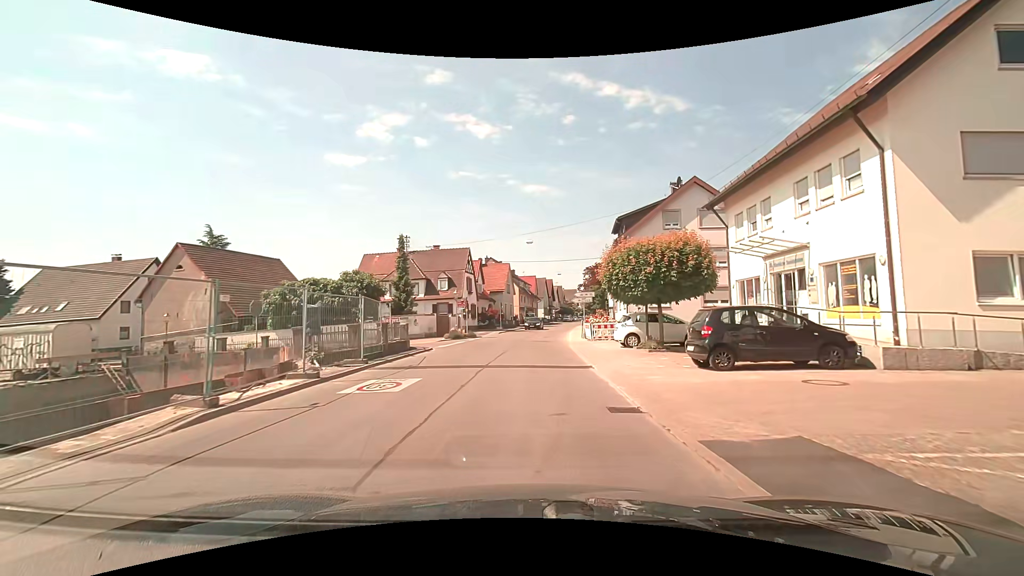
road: residential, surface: asphalt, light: Day
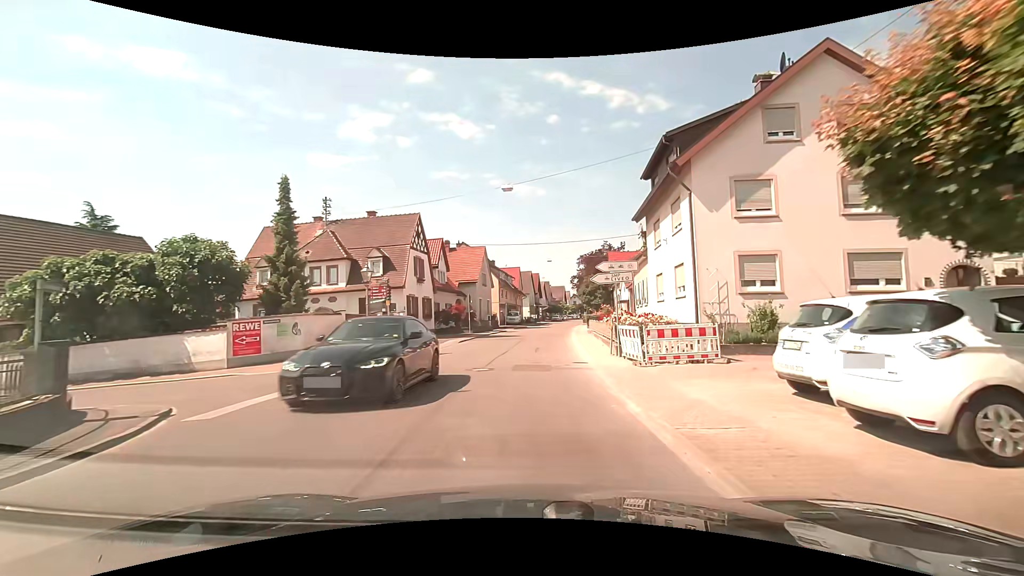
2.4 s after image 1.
(+0.2, +17.7) m; +1°
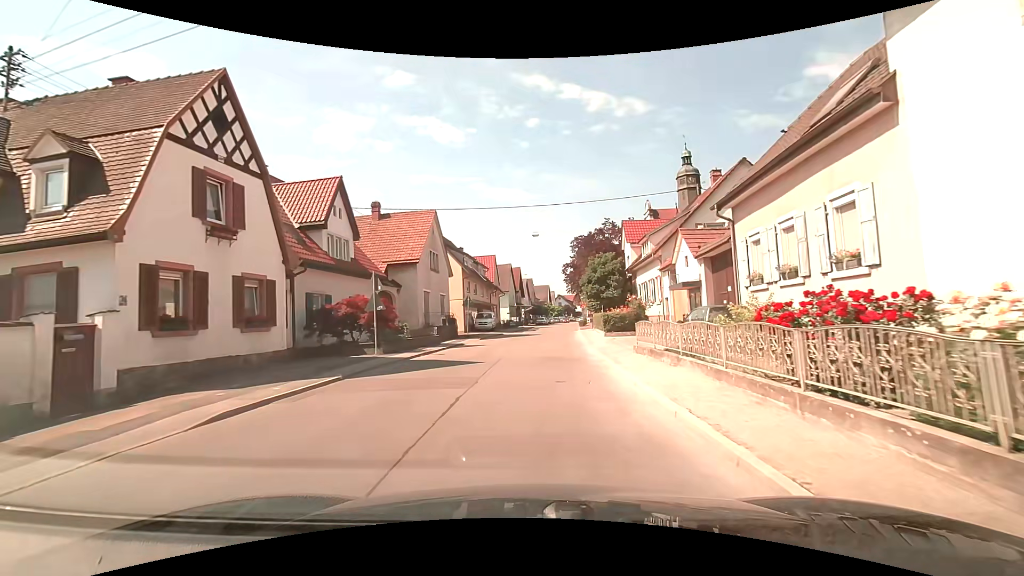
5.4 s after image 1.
(+0.4, +21.2) m; +2°
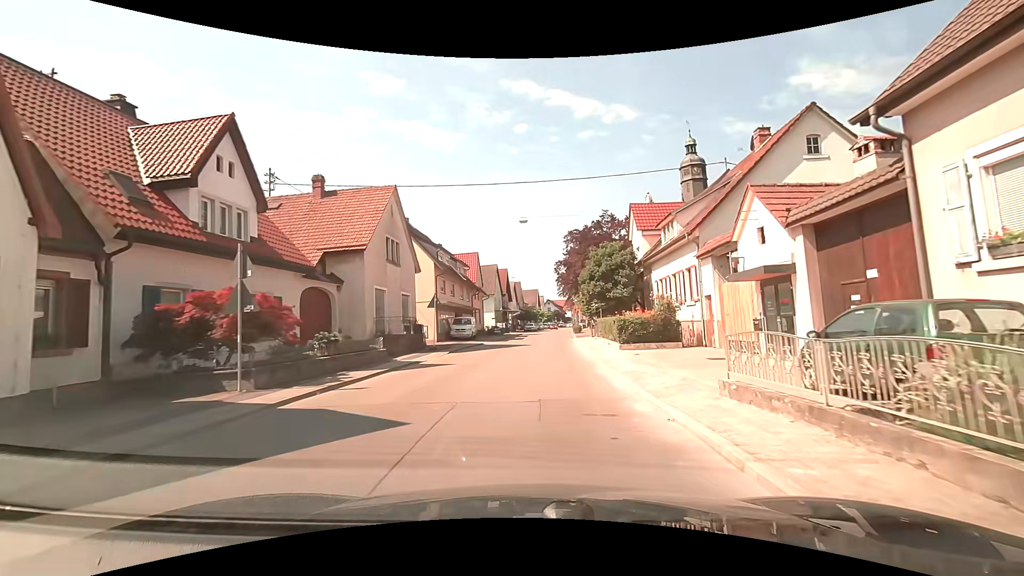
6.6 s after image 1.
(+0.2, +8.3) m; +4°
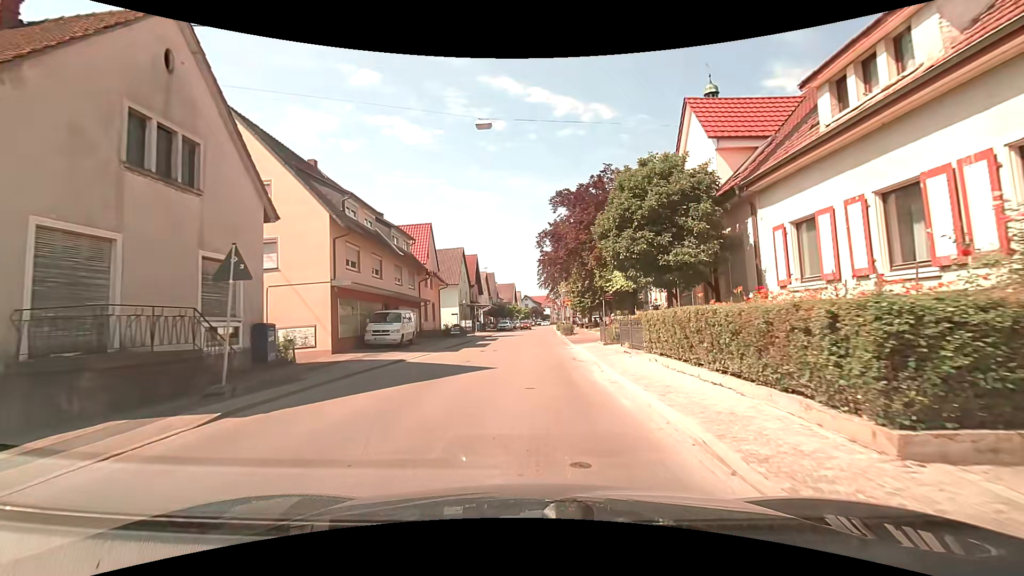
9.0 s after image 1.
(-0.1, +16.6) m; +1°
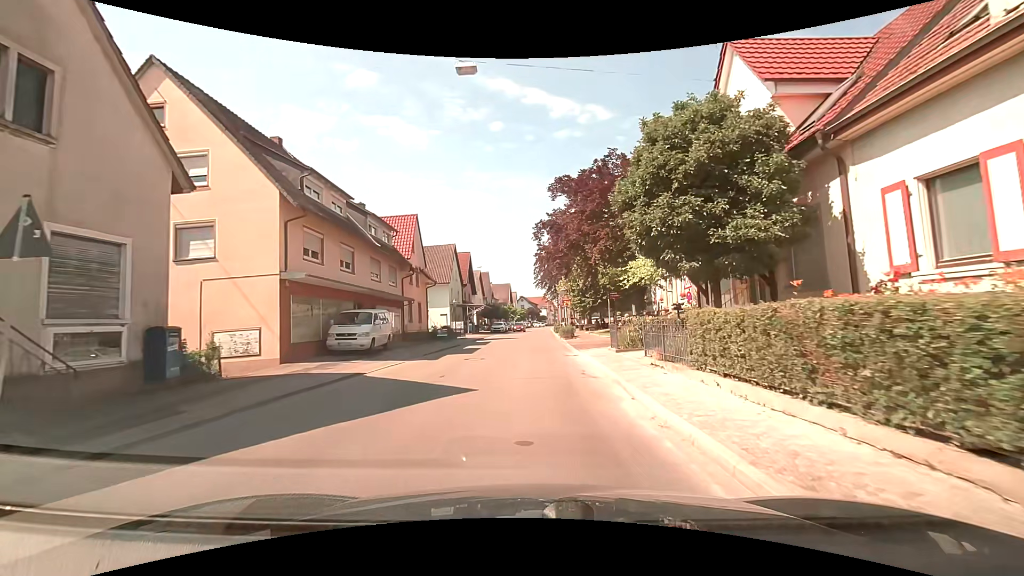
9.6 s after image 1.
(0.0, +4.2) m; 0°
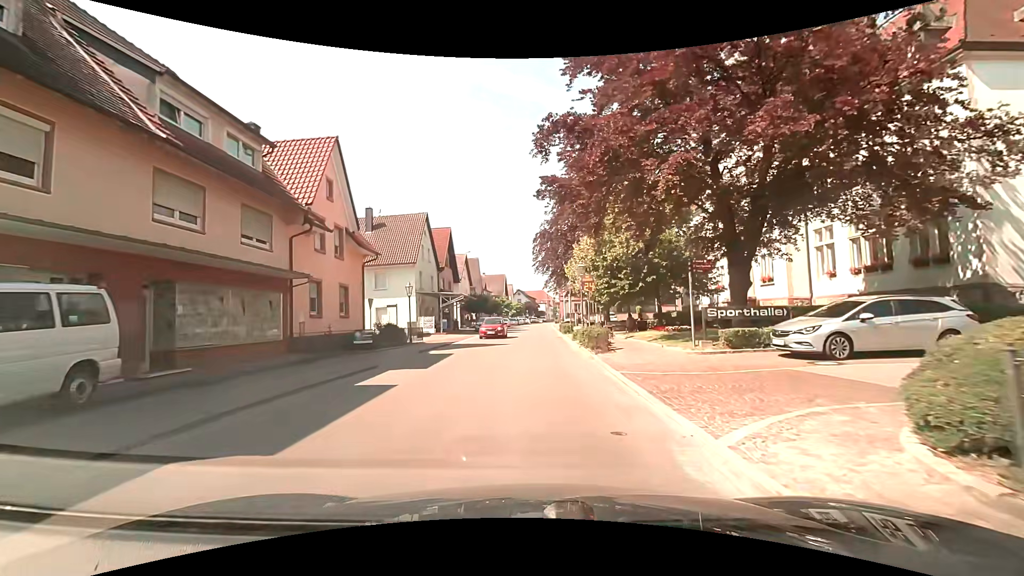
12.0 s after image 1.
(-0.1, +16.6) m; 0°
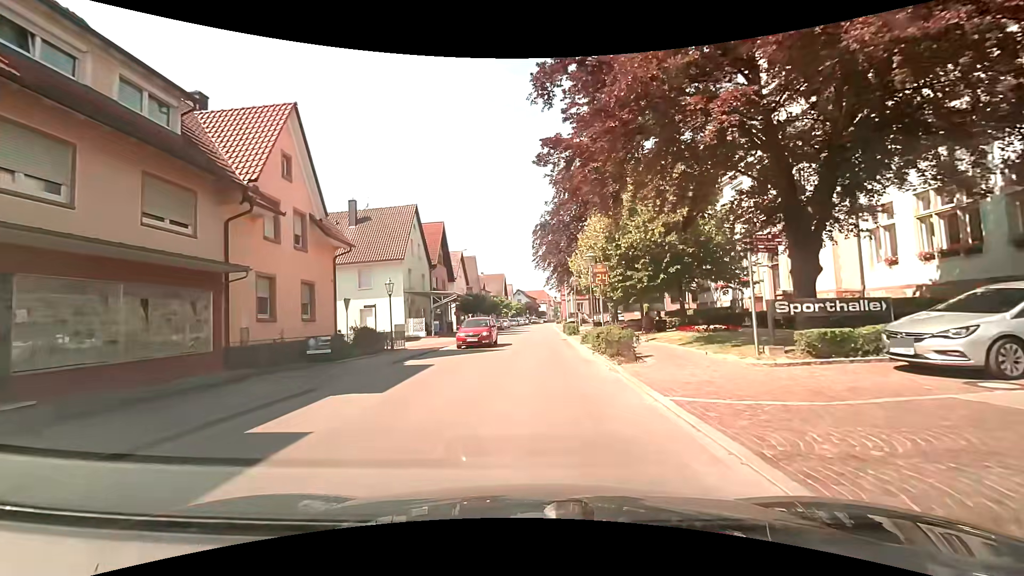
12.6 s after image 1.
(0.0, +4.2) m; -1°
(0, +10) (0, +20) (0, +30) (+1, +40) (+2, +50) (+2, +60) (+2, +70) (+3, +80) (+3, +90) (+4, +100) m
